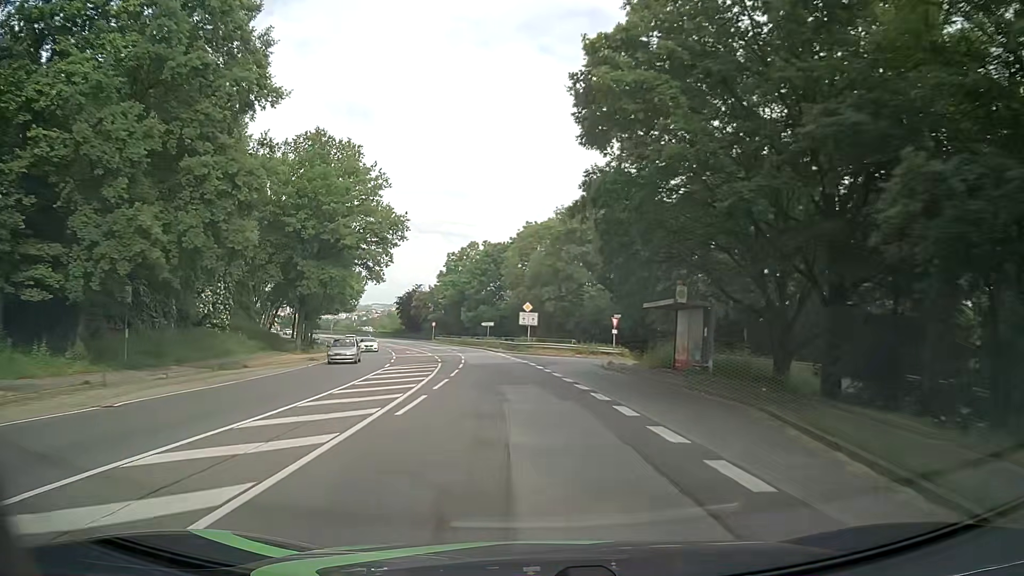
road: primary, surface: asphalt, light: Day
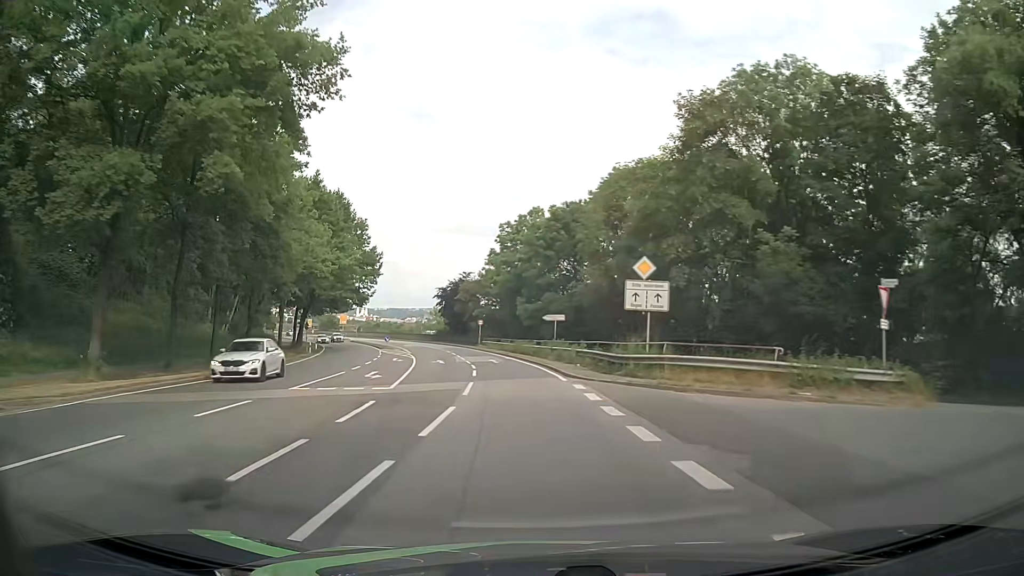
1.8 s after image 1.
(-1.8, +32.6) m; -6°
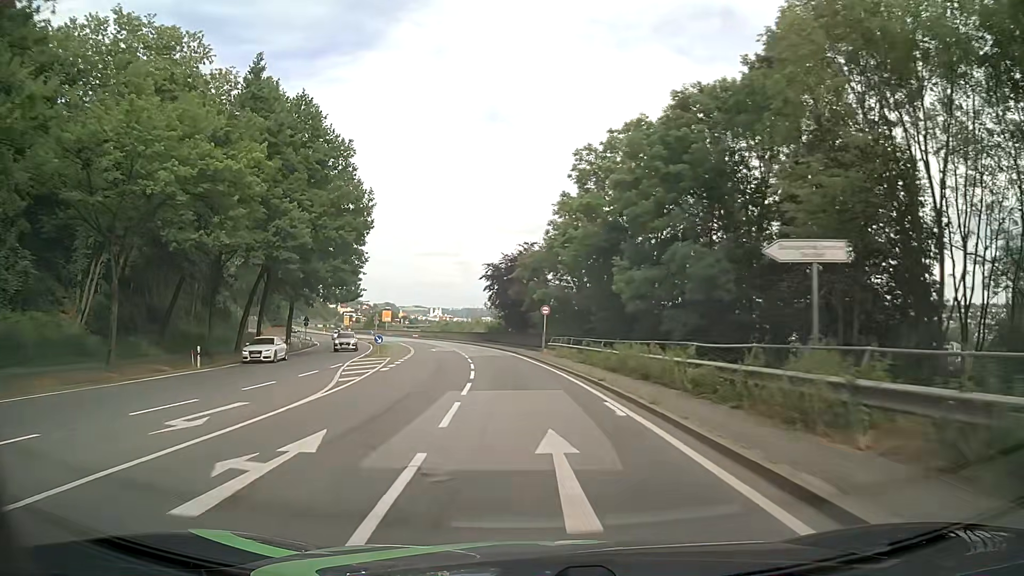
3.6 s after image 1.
(-2.0, +32.6) m; -7°
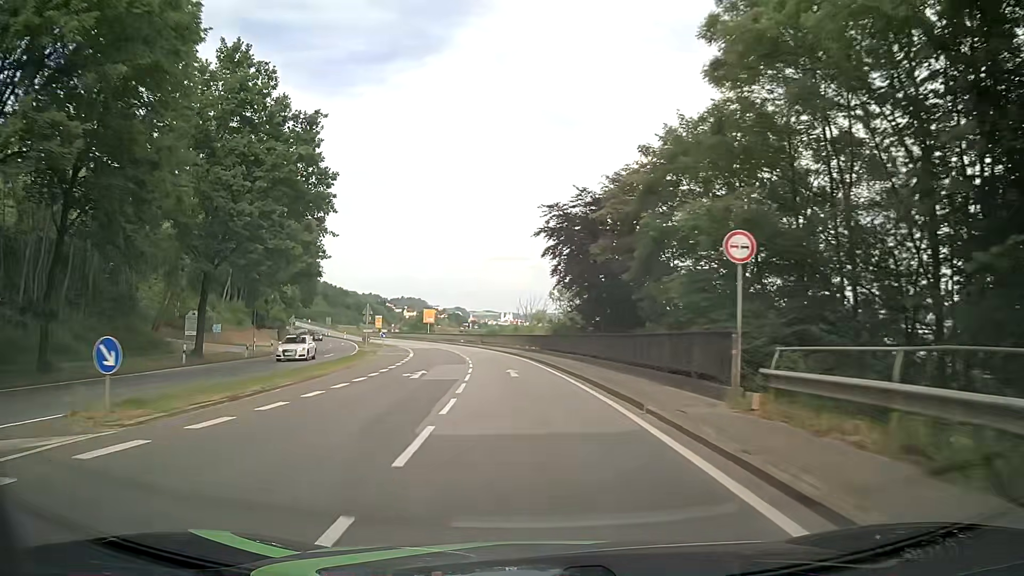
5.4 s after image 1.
(-1.5, +32.5) m; -5°
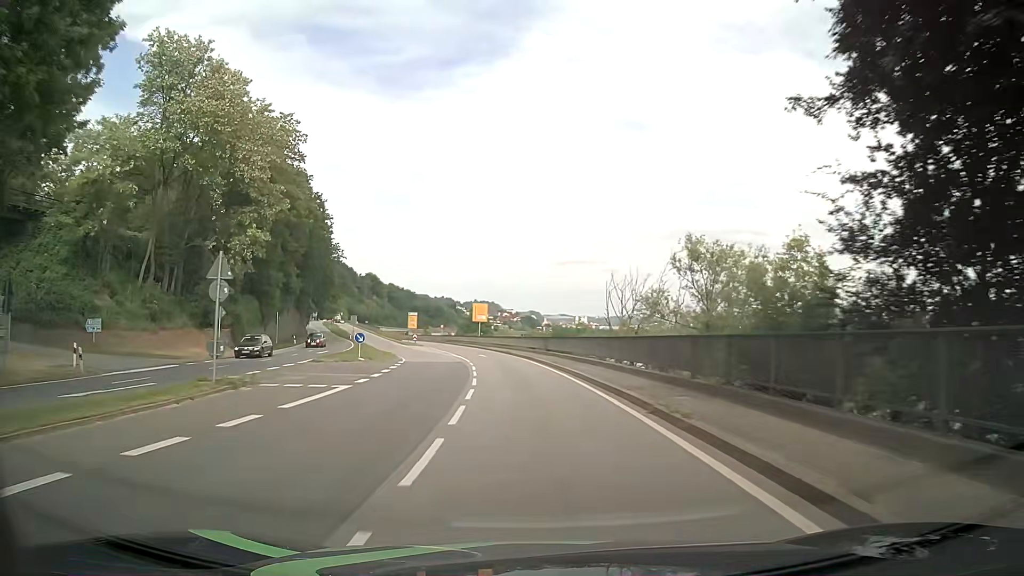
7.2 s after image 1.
(-2.0, +32.3) m; -7°
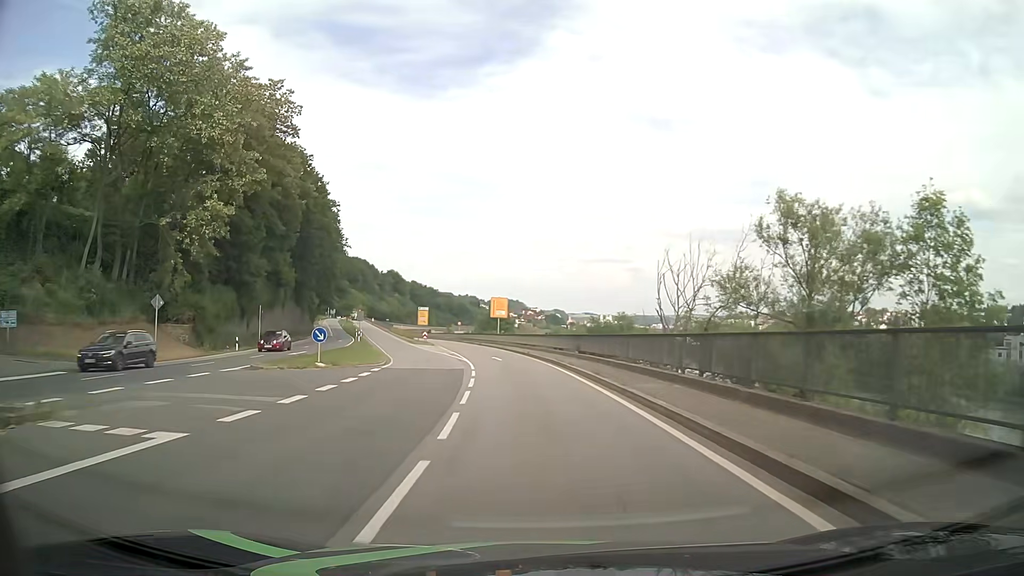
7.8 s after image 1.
(-0.2, +10.8) m; -2°
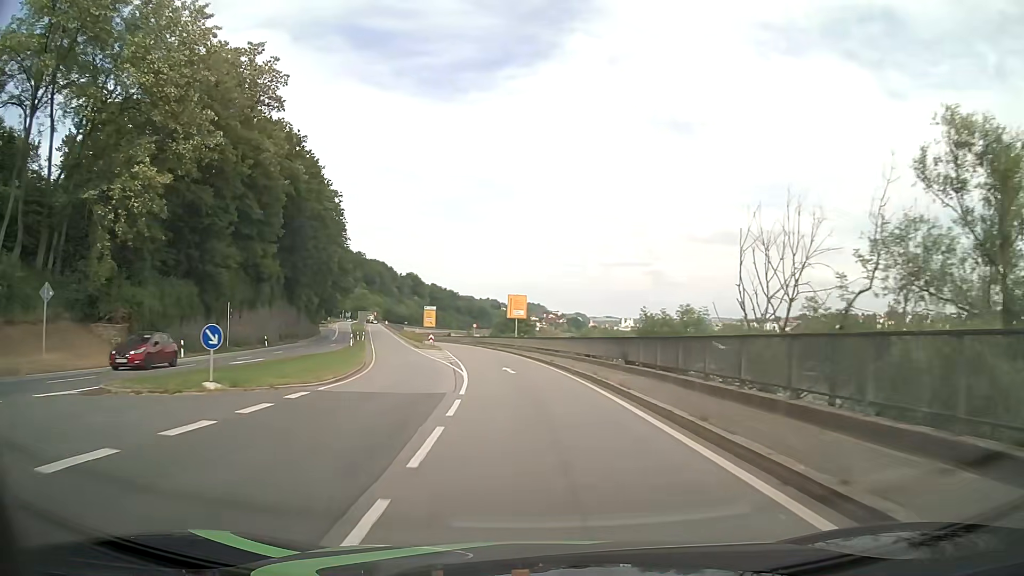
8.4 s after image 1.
(-0.2, +10.8) m; -2°
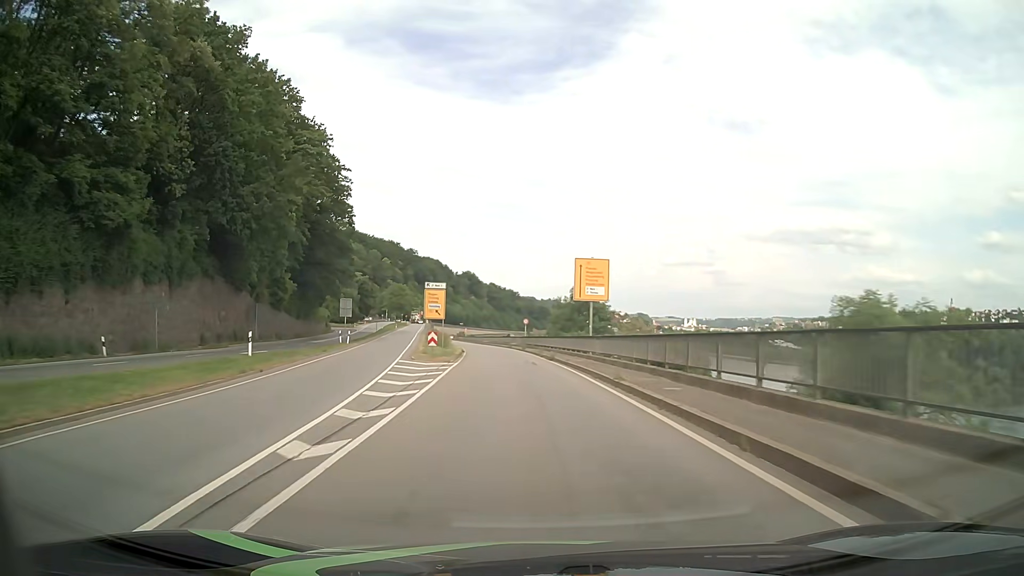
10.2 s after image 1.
(-1.7, +32.4) m; -6°
(0, +10) (0, +20) (-1, +30) (-1, +40) (-2, +50) (-3, +60) (-4, +70) (-5, +80) (-7, +90) (-8, +100) m
